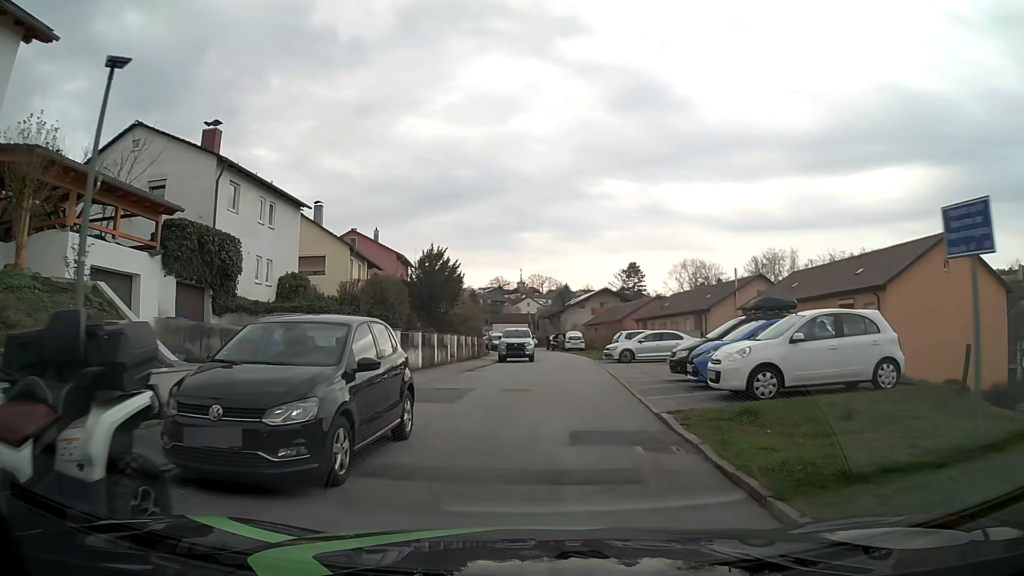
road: residential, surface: asphalt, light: Day
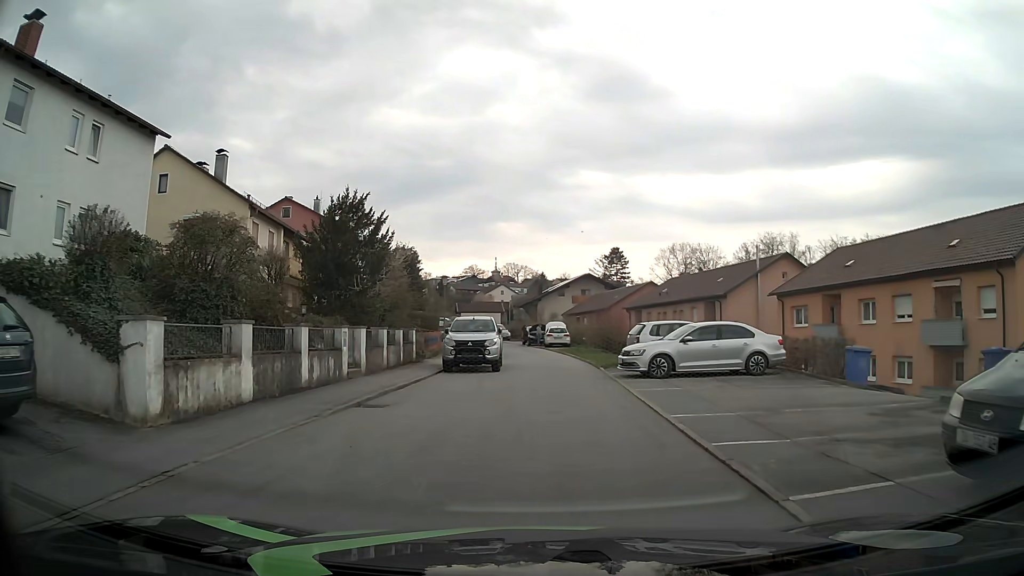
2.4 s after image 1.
(+0.2, +13.1) m; +2°
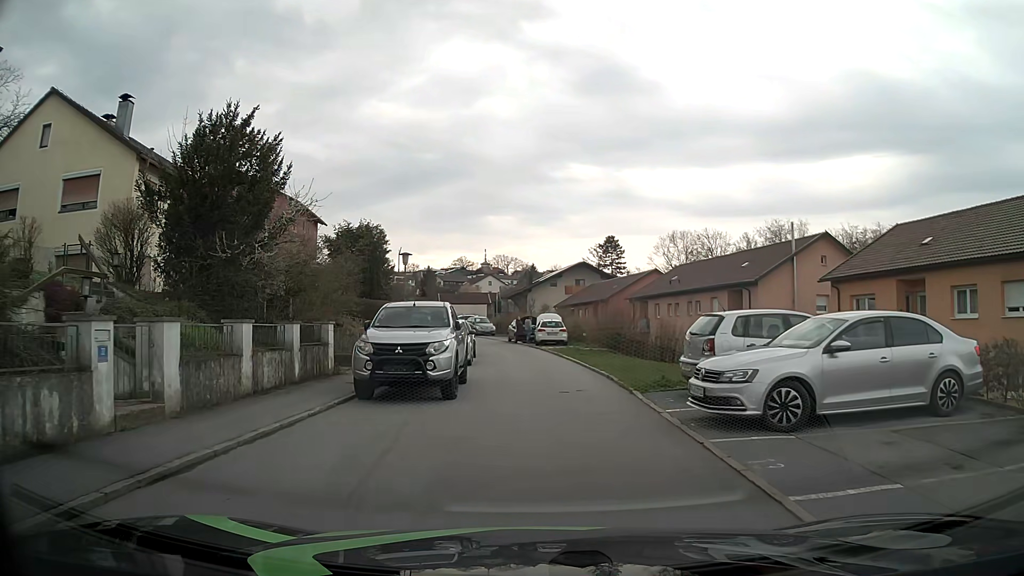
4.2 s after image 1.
(0.0, +9.4) m; +1°
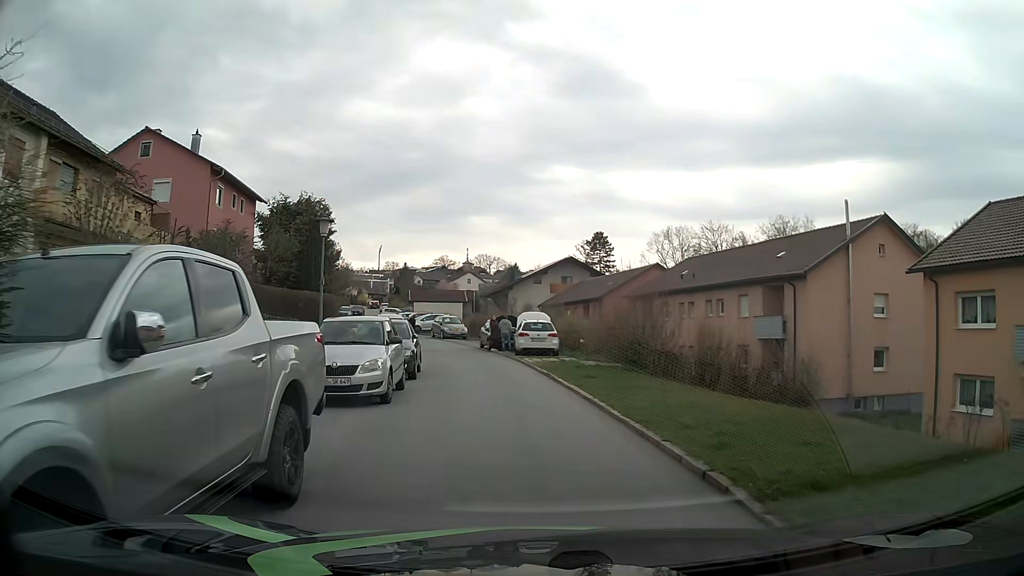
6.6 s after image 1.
(+0.1, +10.1) m; +1°
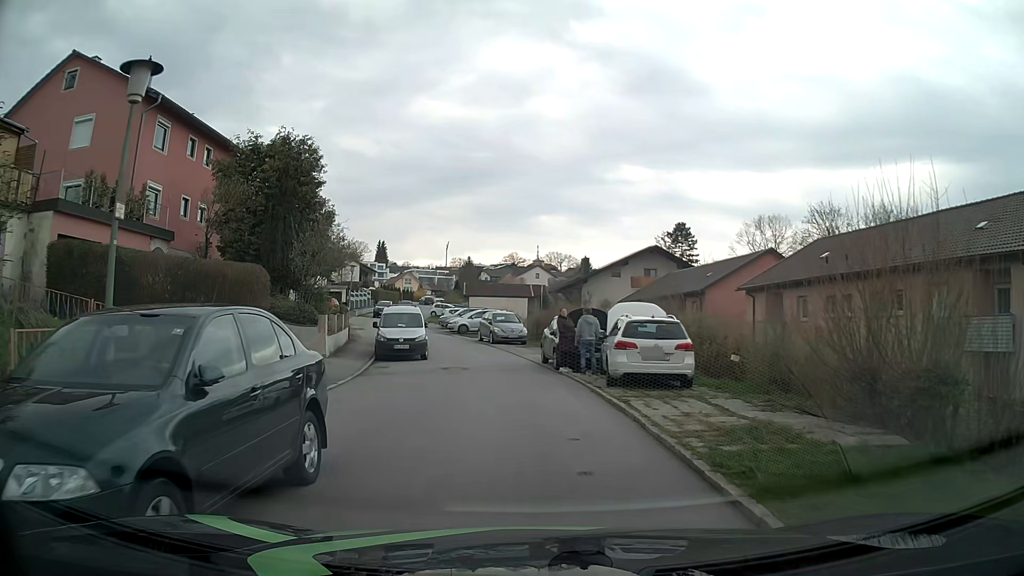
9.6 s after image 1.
(-0.7, +13.8) m; -6°
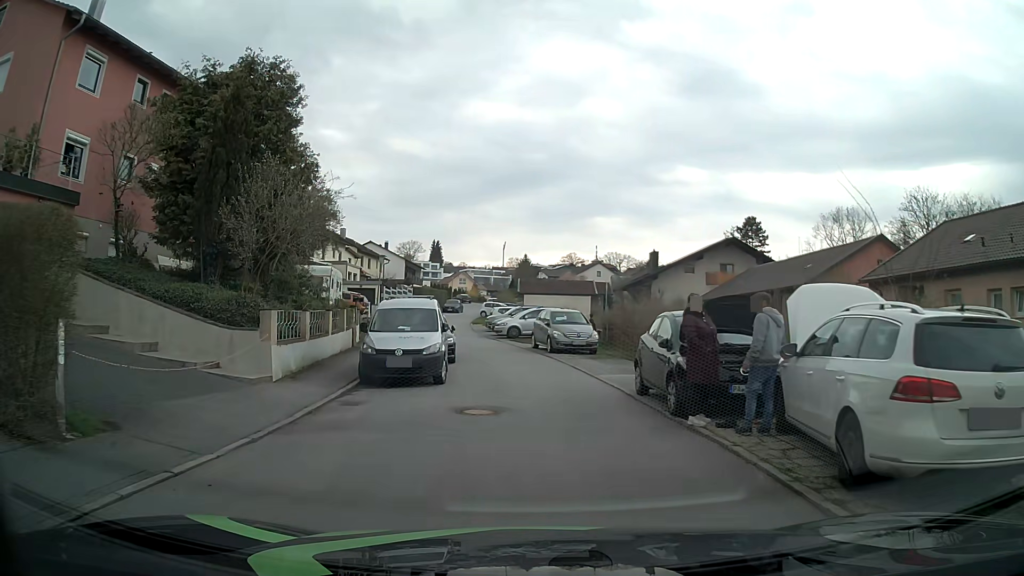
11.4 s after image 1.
(-0.4, +8.9) m; -4°
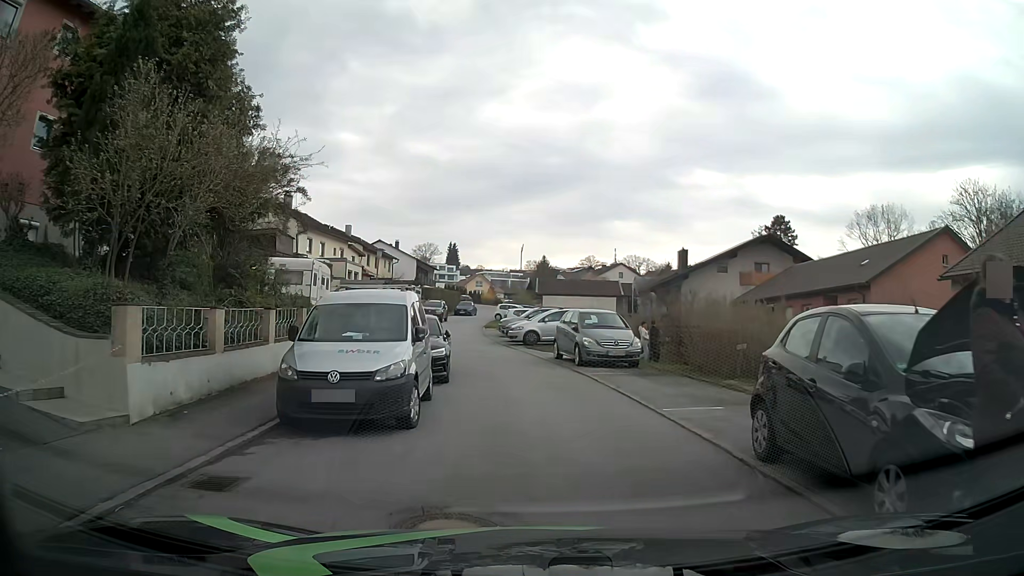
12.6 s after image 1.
(-0.1, +5.6) m; -2°
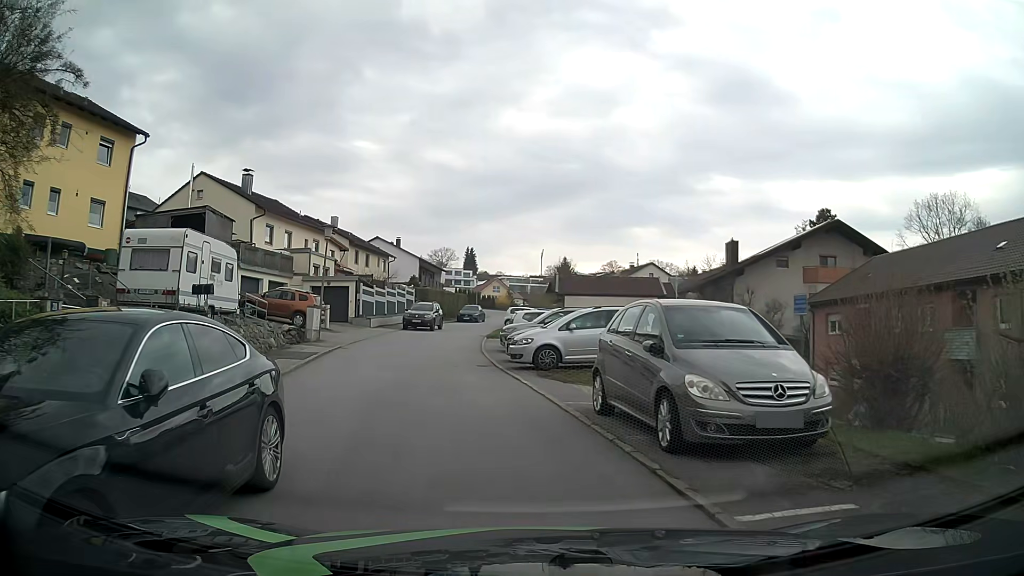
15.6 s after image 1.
(+0.3, +11.8) m; -1°
(-1, +10) (-3, +20) (-4, +30) (-4, +40) (-4, +50) (-3, +60) (-4, +70) (-3, +80) (-3, +89) (-7, +99) m
